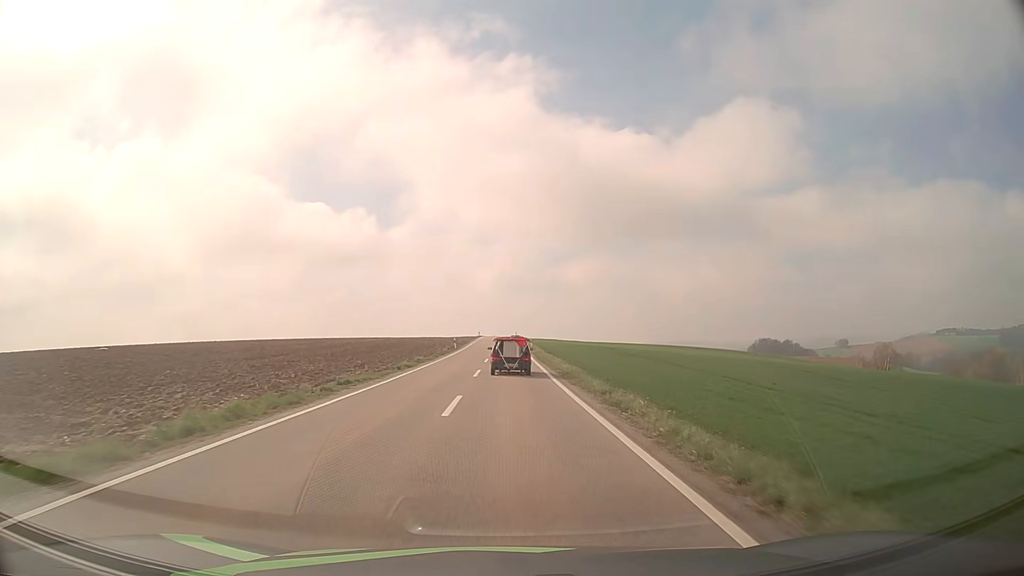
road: tertiary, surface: asphalt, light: Day
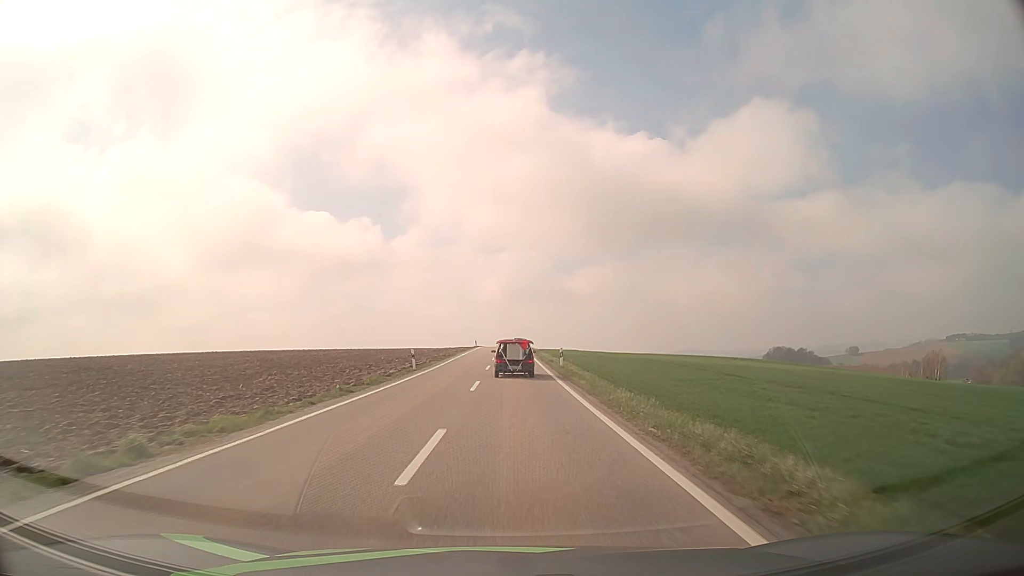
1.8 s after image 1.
(-0.1, +30.3) m; 0°
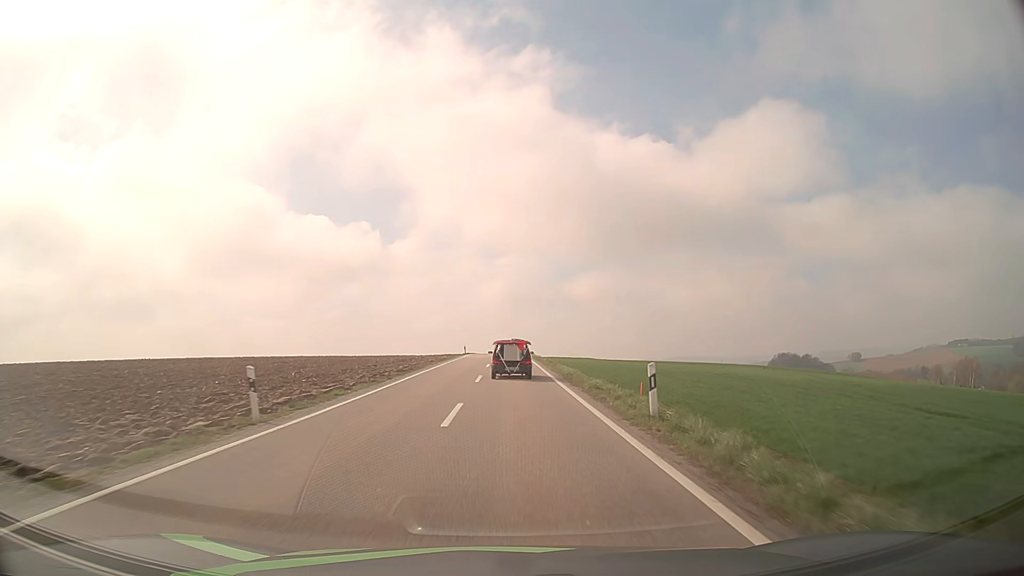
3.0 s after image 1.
(0.0, +20.7) m; 0°
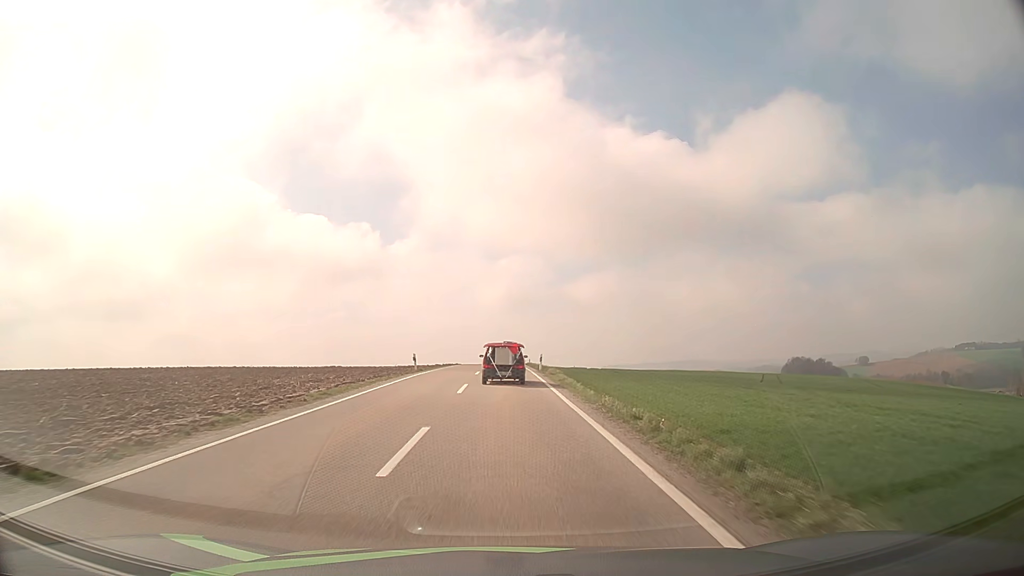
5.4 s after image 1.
(+0.2, +41.1) m; 0°
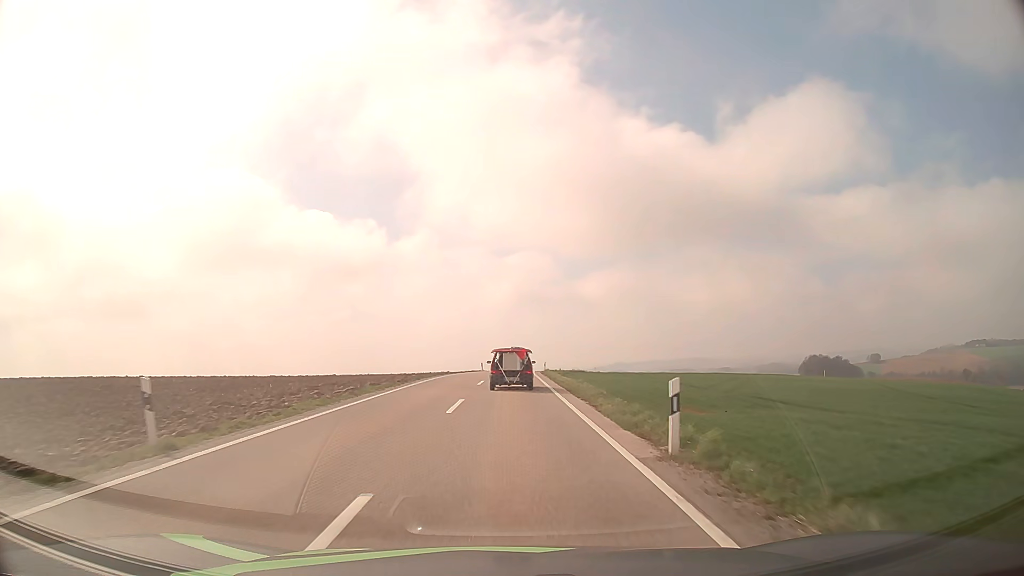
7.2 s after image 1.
(-0.1, +29.6) m; 0°
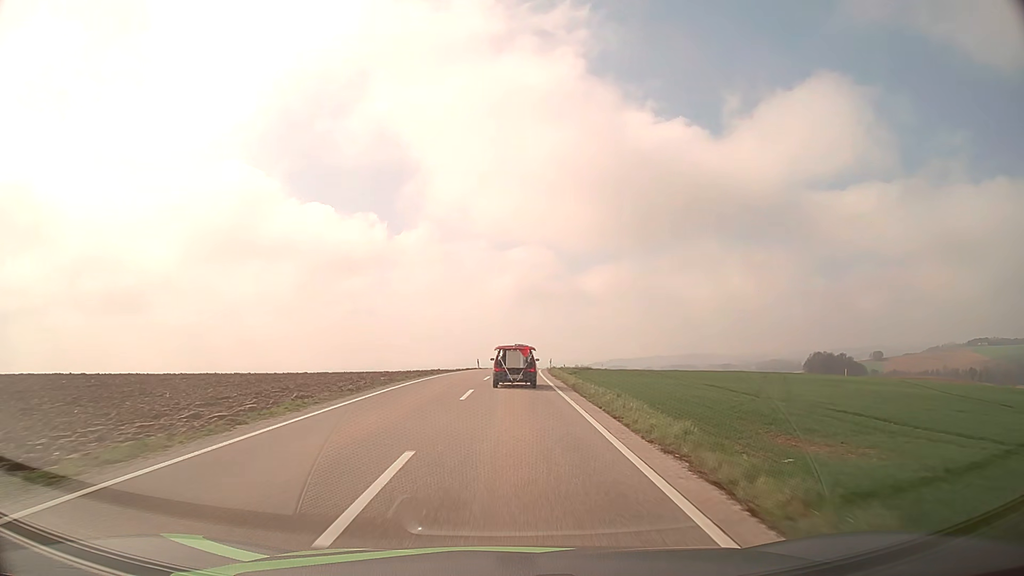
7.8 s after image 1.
(0.0, +10.0) m; 0°
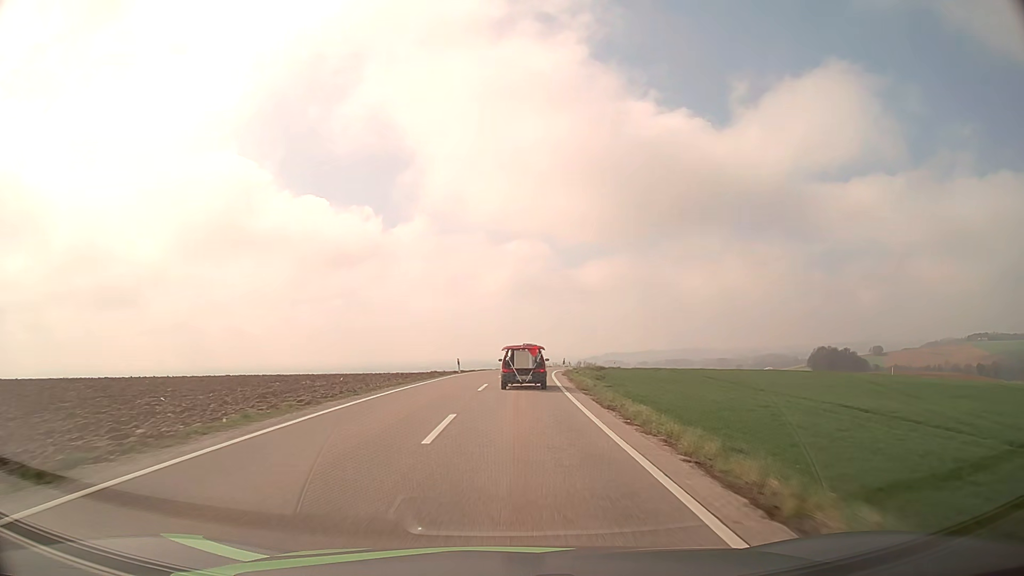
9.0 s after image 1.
(+0.1, +20.3) m; +1°
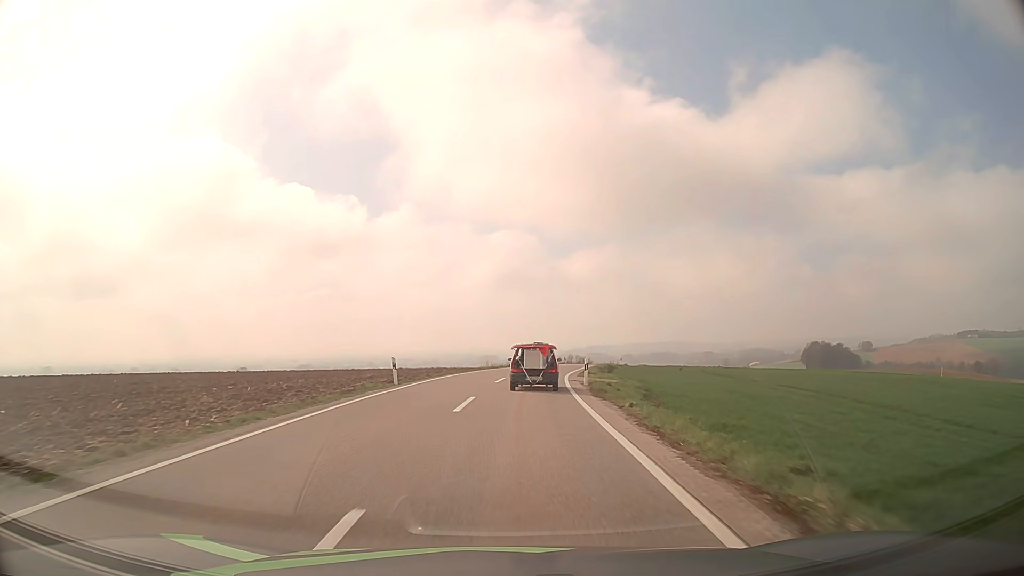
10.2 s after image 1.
(+0.2, +20.2) m; +1°
(0, +10) (0, +20) (+1, +30) (+2, +40) (+4, +50) (+6, +60) (+8, +69) (+10, +79) (+14, +89) (+17, +98) m
